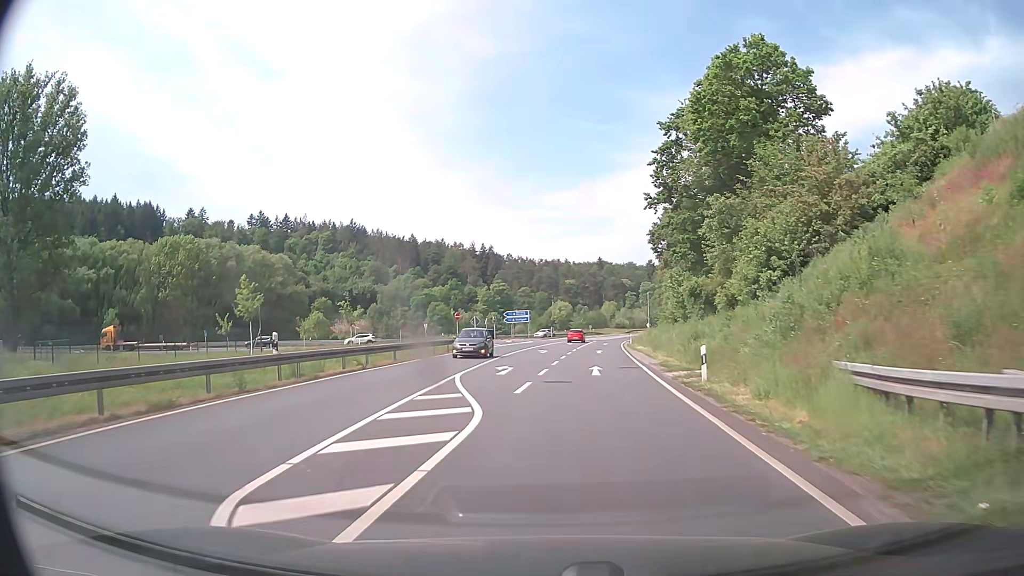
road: secondary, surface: asphalt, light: Day
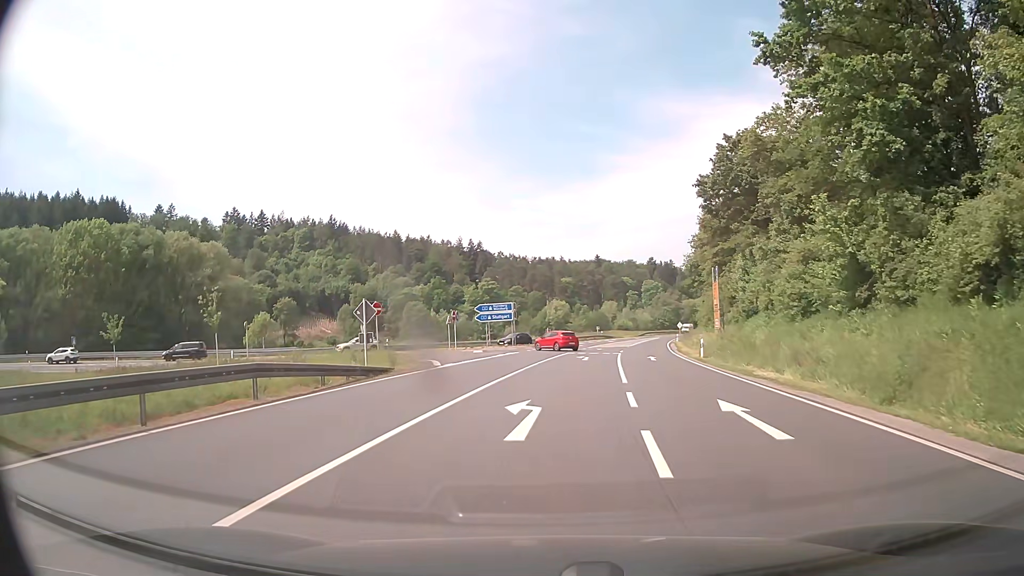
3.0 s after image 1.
(+0.7, +31.9) m; +2°
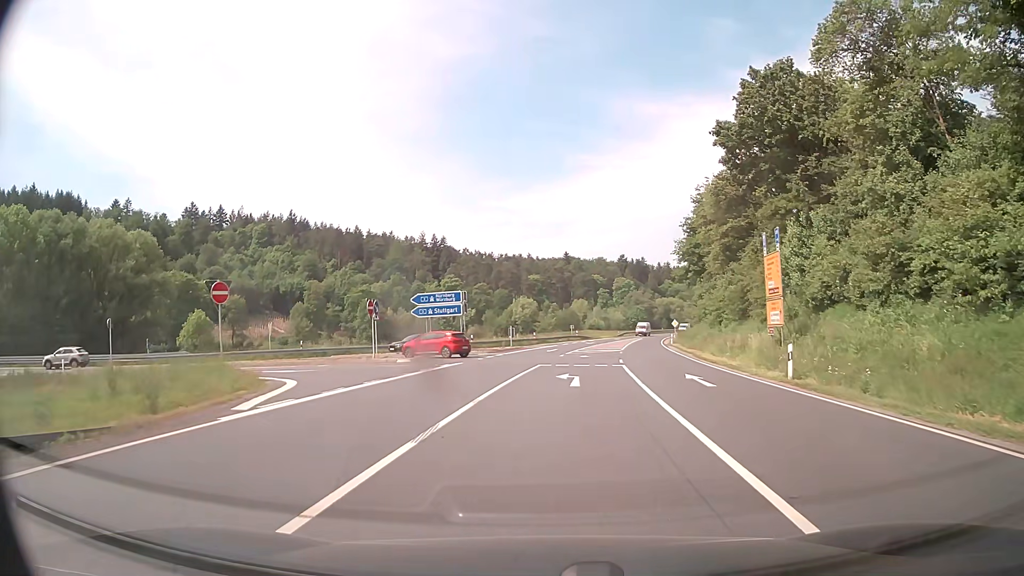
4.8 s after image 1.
(+0.3, +16.3) m; +2°
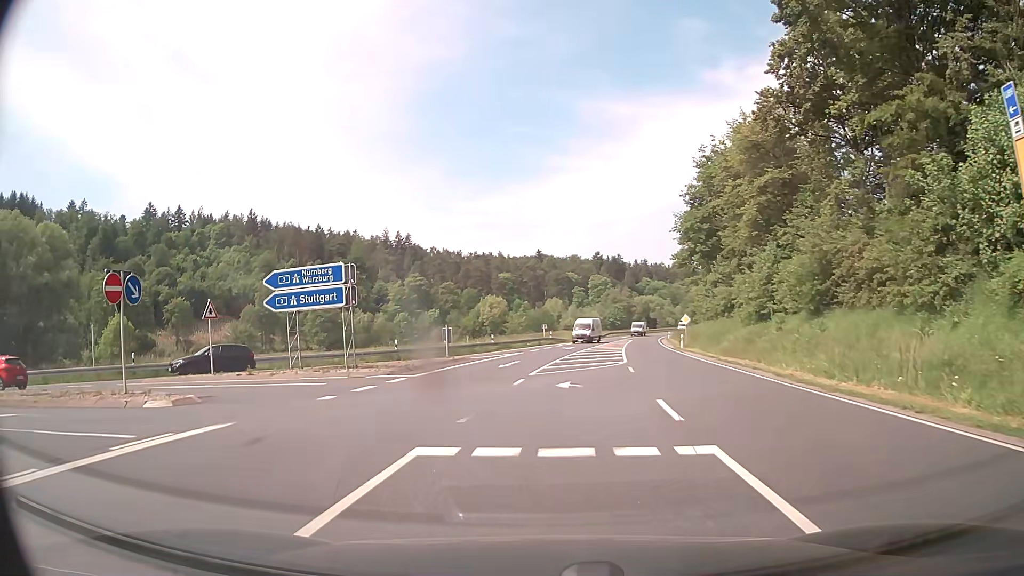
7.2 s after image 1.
(+1.3, +19.3) m; +4°
(-2, +10) (-7, +18) (-17, +21) (-27, +19) (-37, +17) (-46, +15) (-56, +13) (-66, +10) (-75, +6) (-83, +1) m
